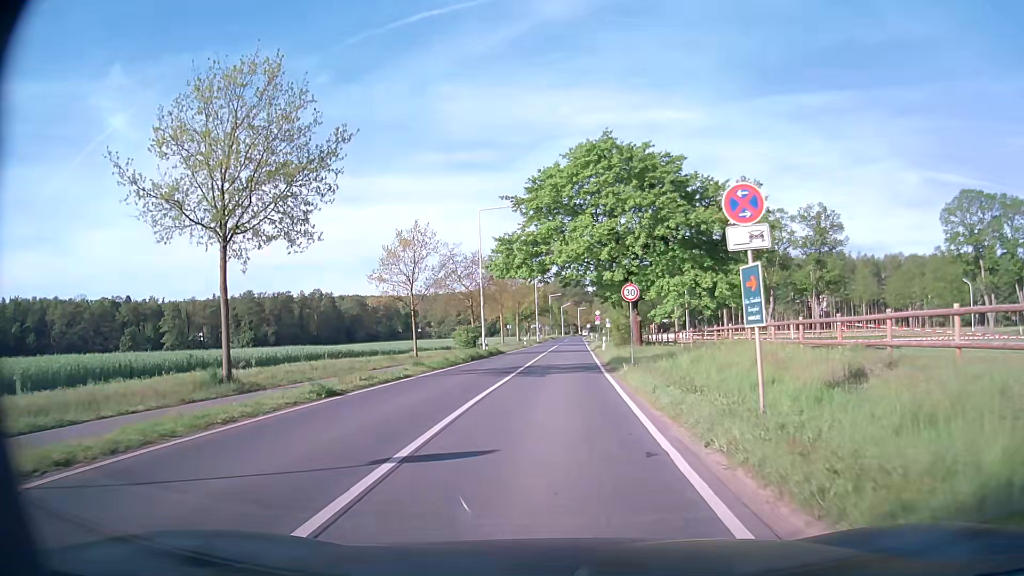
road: secondary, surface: asphalt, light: Day
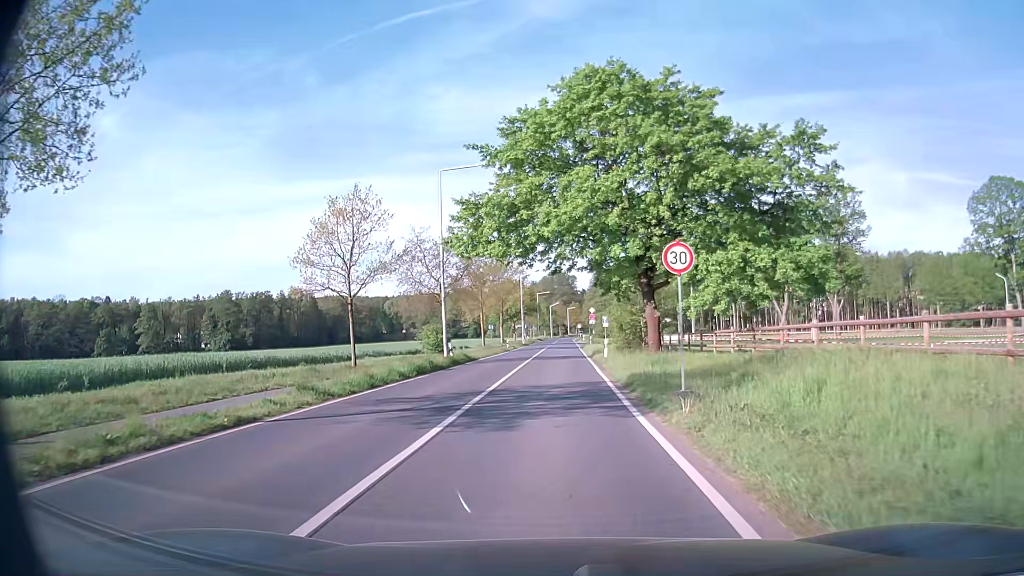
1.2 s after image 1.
(+0.1, +11.1) m; +1°
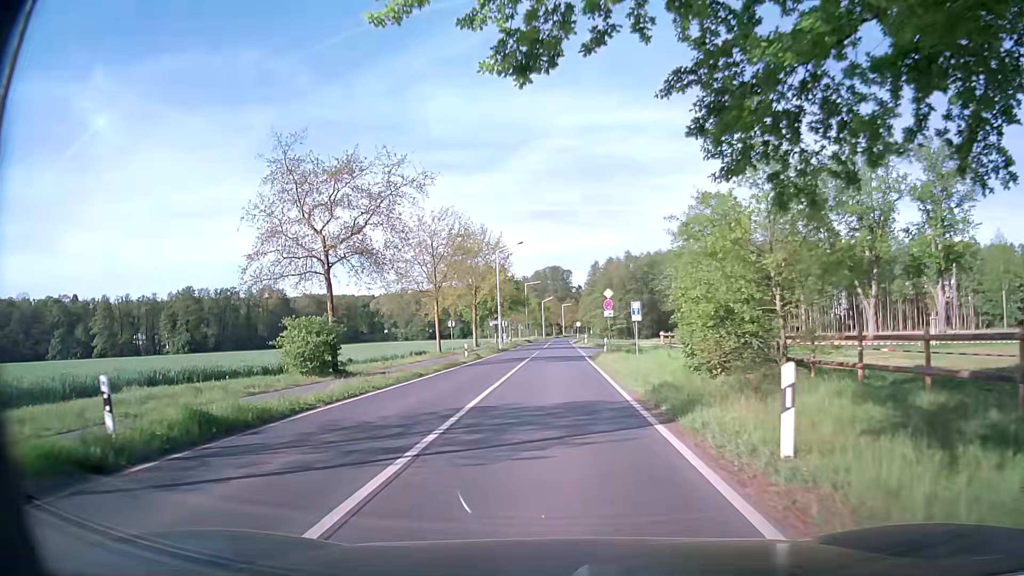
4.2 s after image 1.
(+0.1, +27.5) m; 0°
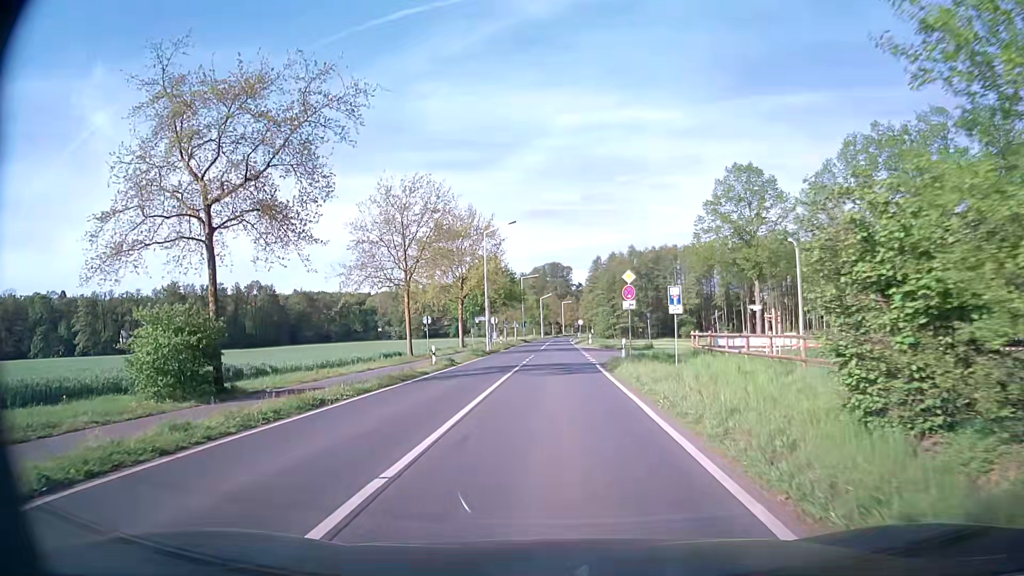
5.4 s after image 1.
(0.0, +10.9) m; 0°
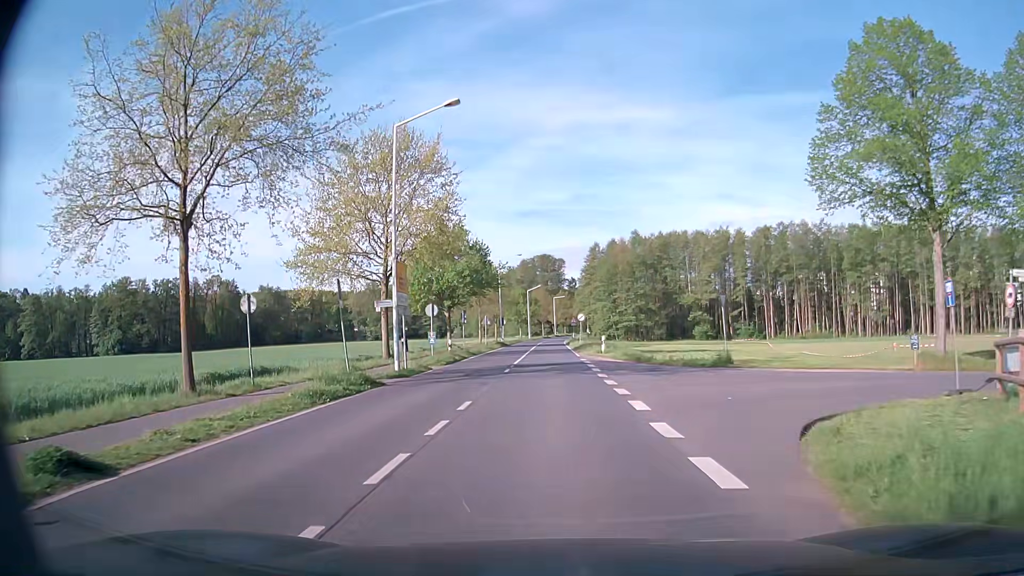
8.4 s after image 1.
(+0.2, +27.3) m; +1°
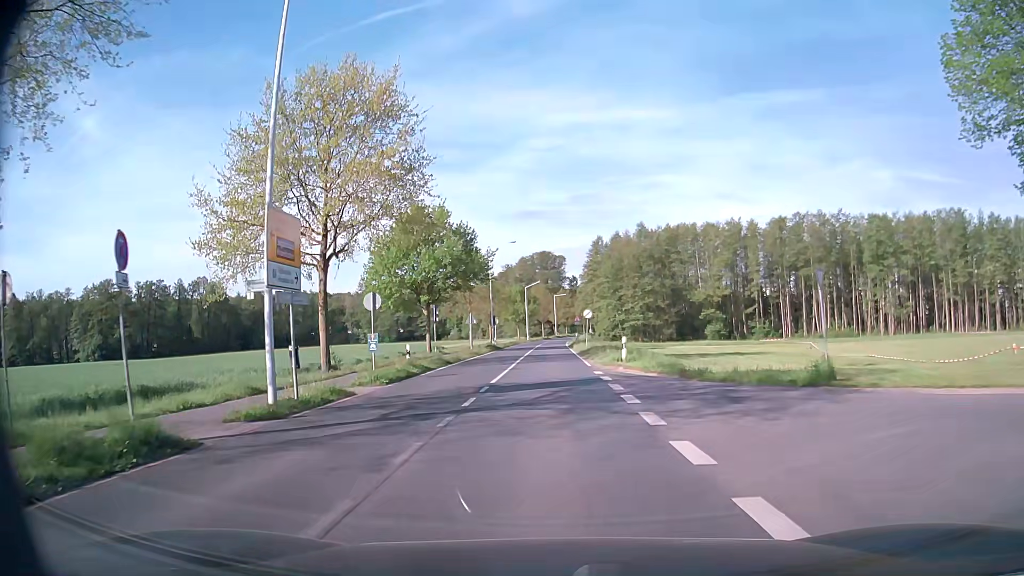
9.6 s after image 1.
(0.0, +11.0) m; 0°
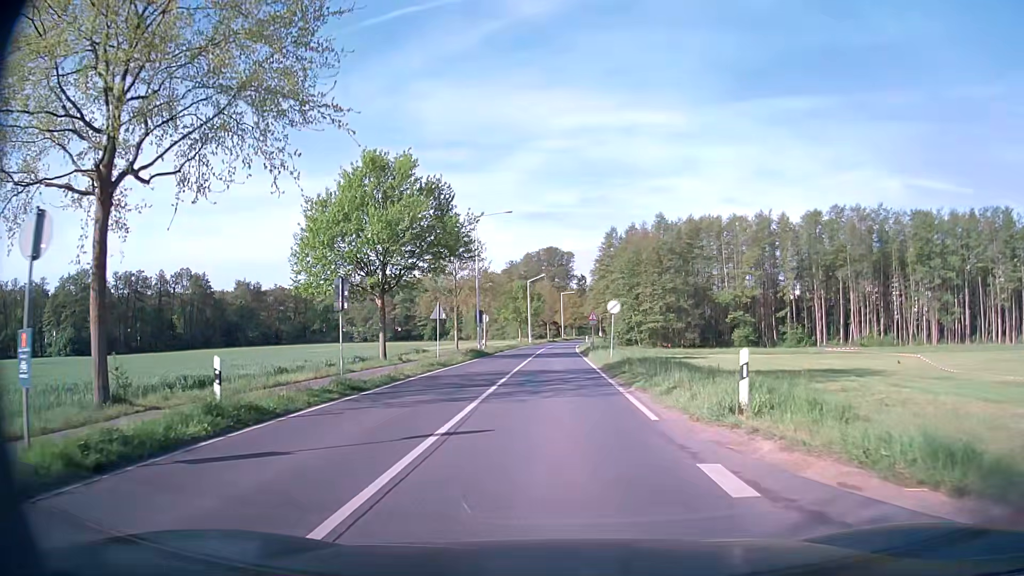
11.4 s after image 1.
(-0.1, +16.3) m; 0°
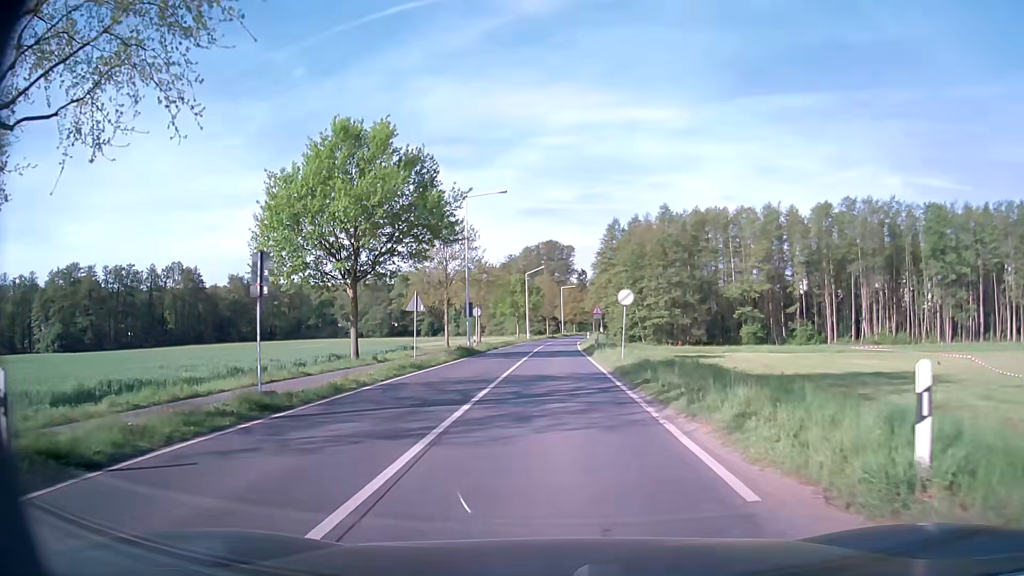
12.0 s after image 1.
(0.0, +5.4) m; 0°
(0, +10) (0, +20) (0, +30) (0, +40) (0, +50) (0, +60) (0, +70) (+1, +80) (+1, +90) (+2, +100) m
